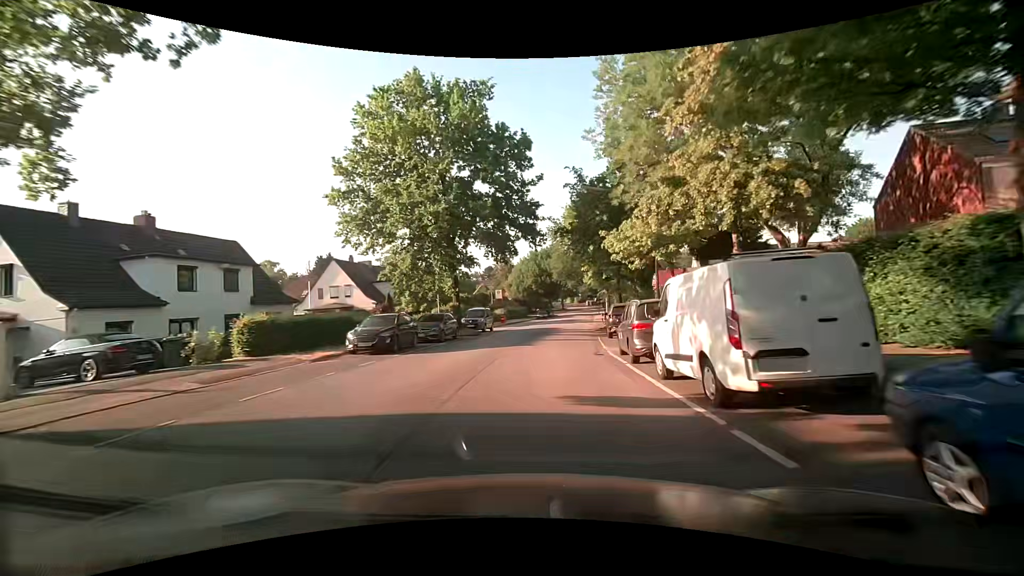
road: tertiary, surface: asphalt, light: Day
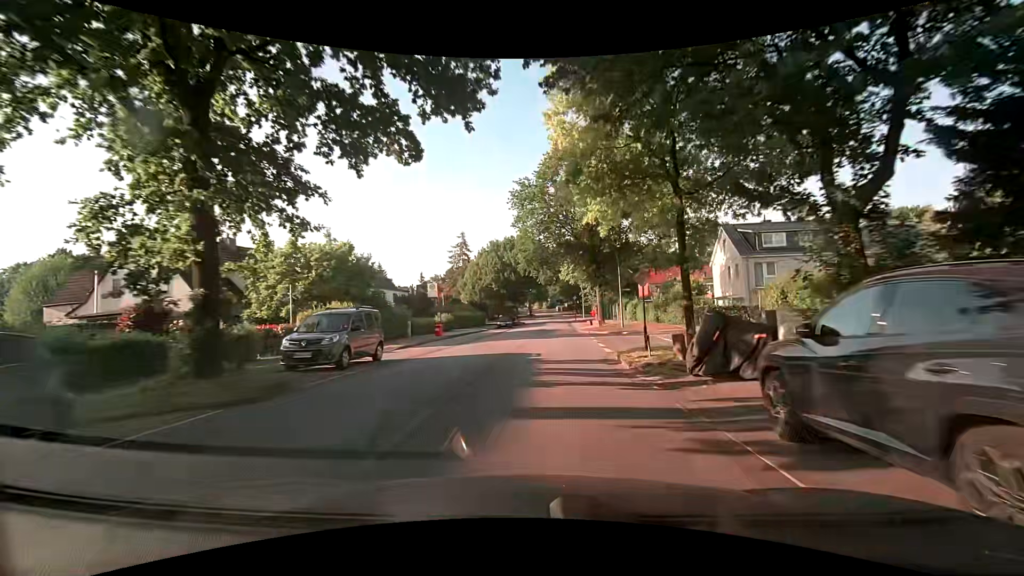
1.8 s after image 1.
(+0.5, +21.7) m; +3°
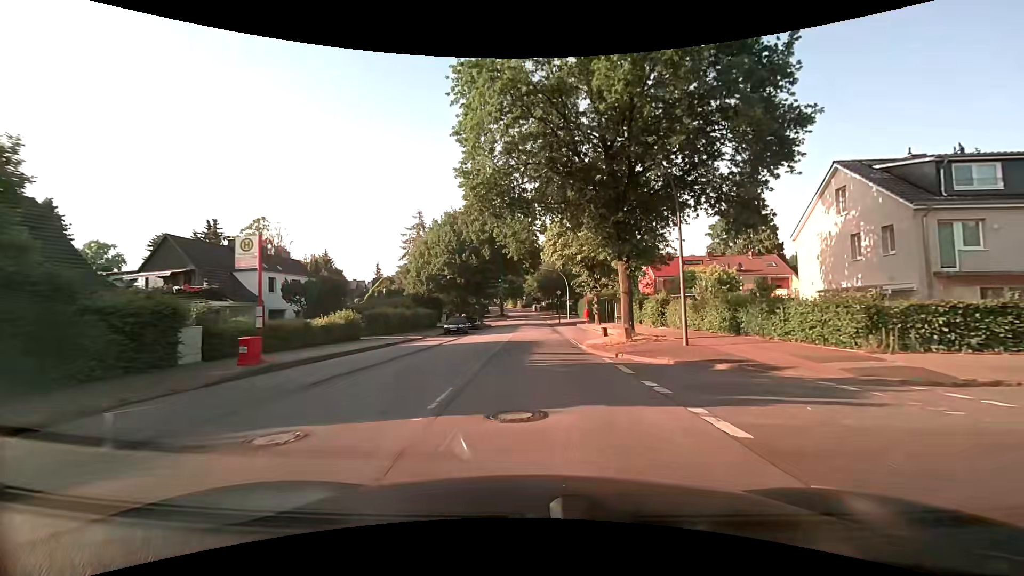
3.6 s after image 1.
(+0.8, +21.5) m; +3°
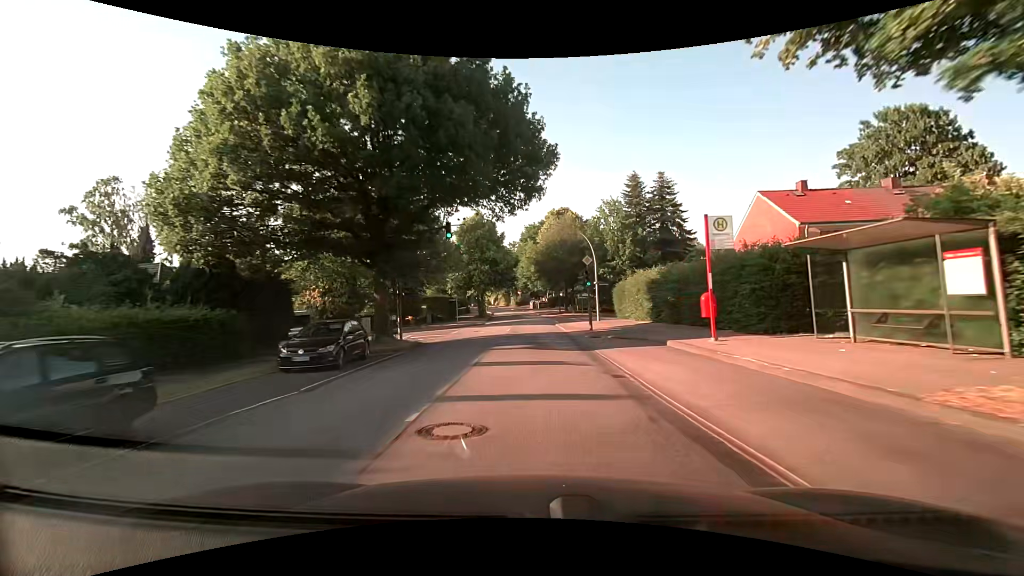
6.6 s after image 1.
(+0.3, +36.4) m; +1°
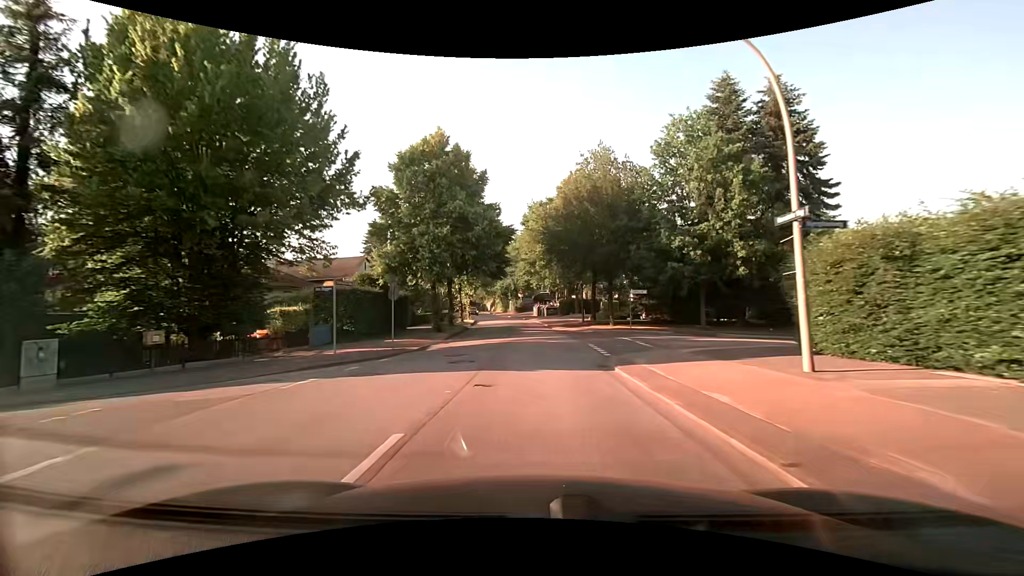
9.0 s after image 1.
(-0.4, +29.0) m; 0°
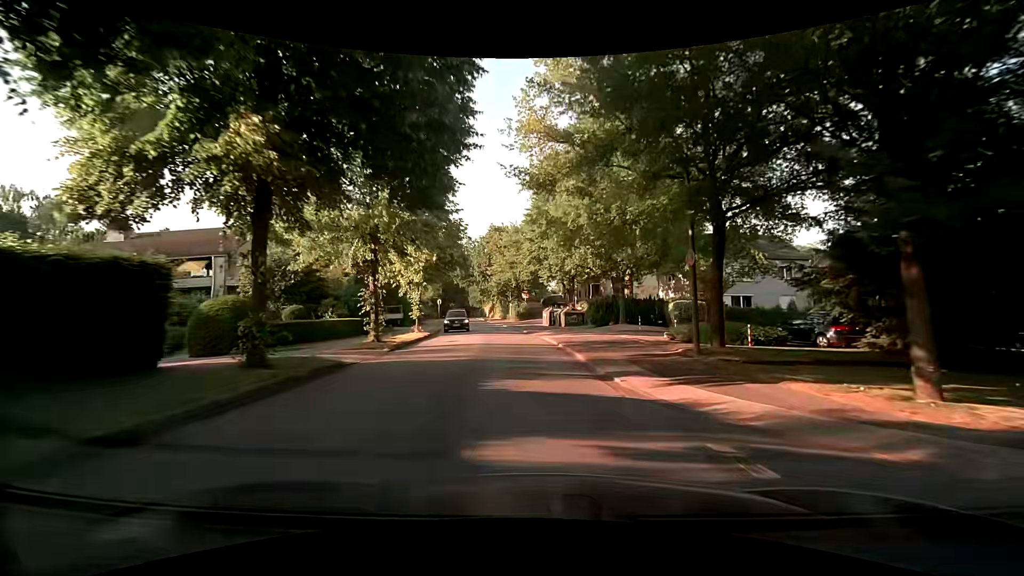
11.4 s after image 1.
(-0.4, +28.0) m; -2°
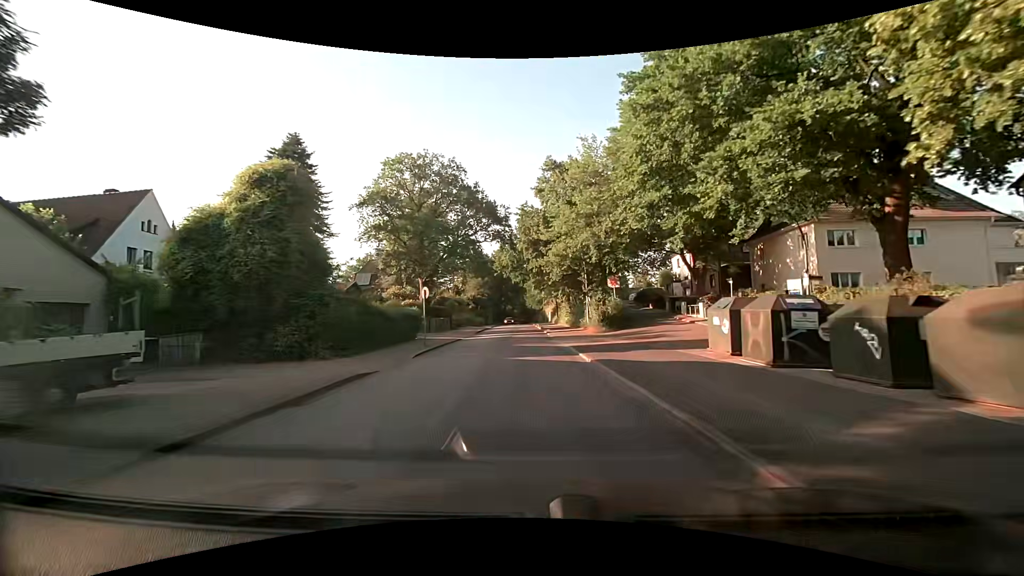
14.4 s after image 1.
(-1.9, +34.2) m; -8°
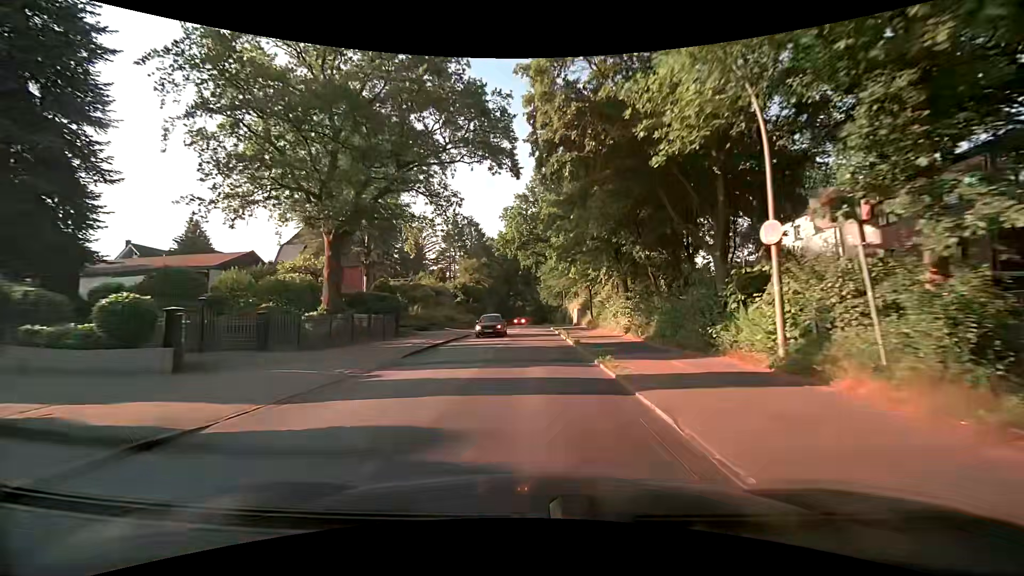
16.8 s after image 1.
(-0.2, +28.9) m; -1°
(0, +10) (0, +20) (0, +30) (0, +40) (0, +50) (0, +60) (0, +70) (0, +80) (0, +90) (0, +100) m
